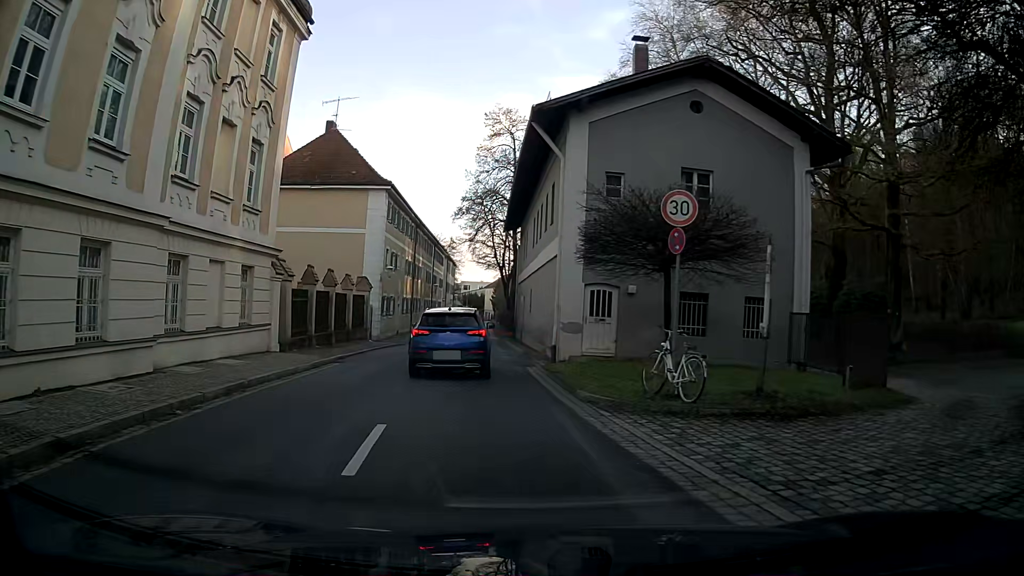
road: secondary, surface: asphalt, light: Day
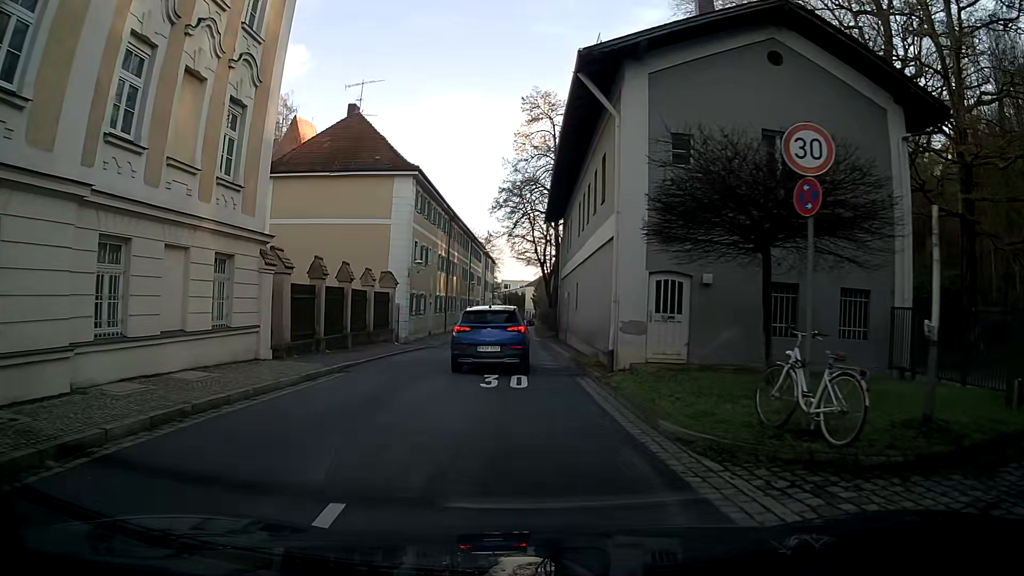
(-0.1, +3.9) m; -2°
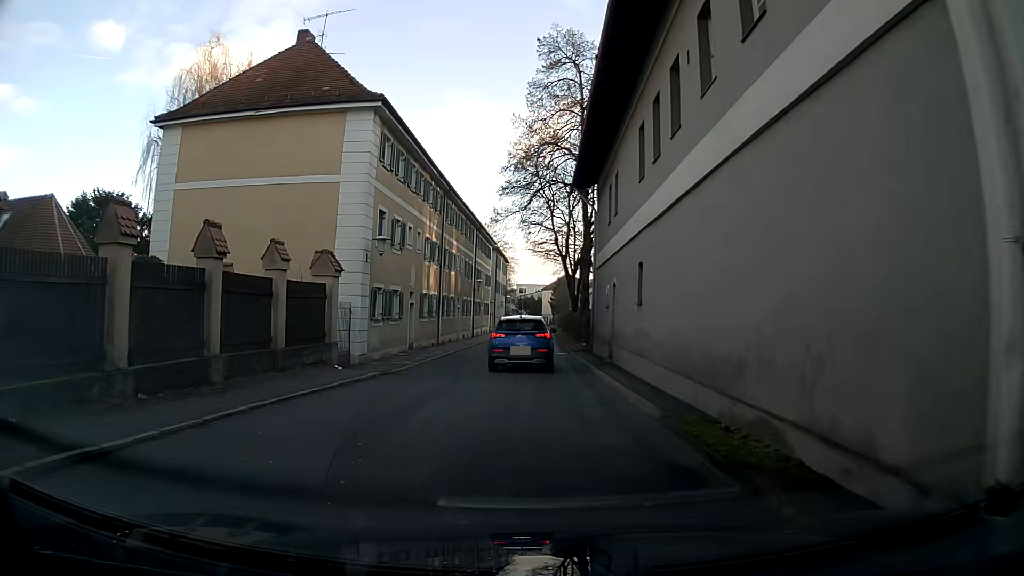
(-0.1, +12.3) m; -1°
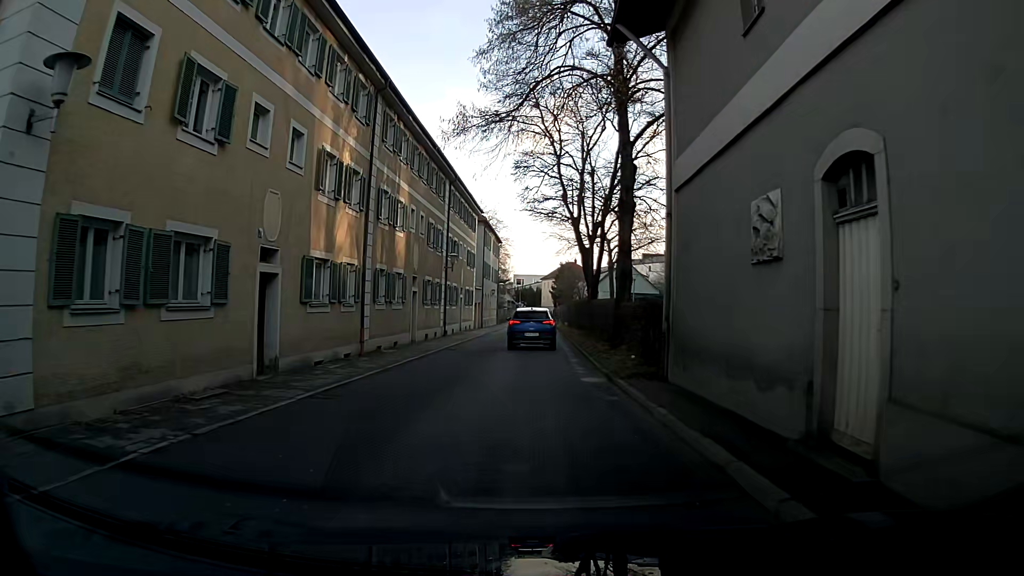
(-0.1, +16.5) m; 0°
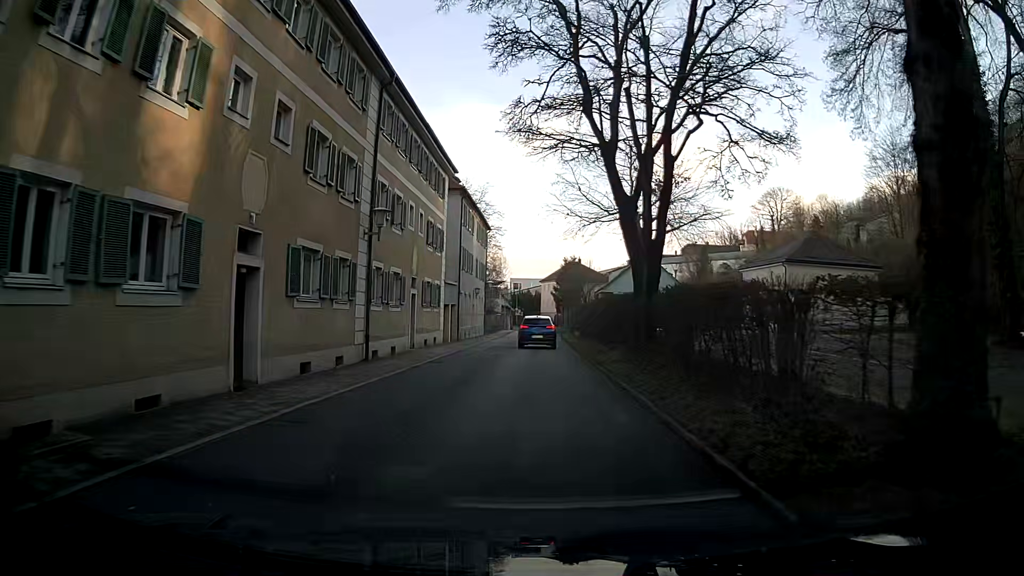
(0.0, +17.3) m; 0°
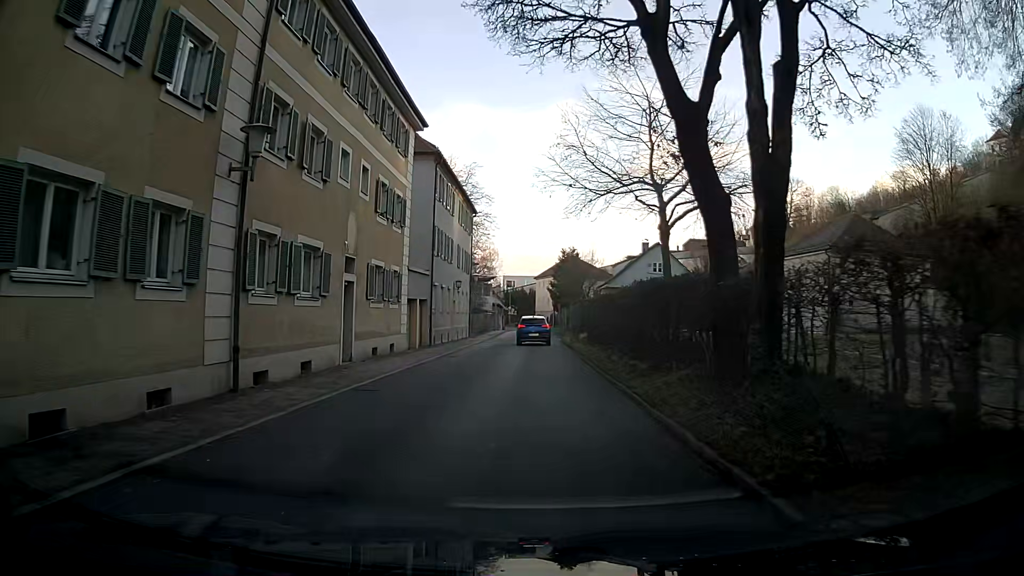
(0.0, +8.9) m; 0°
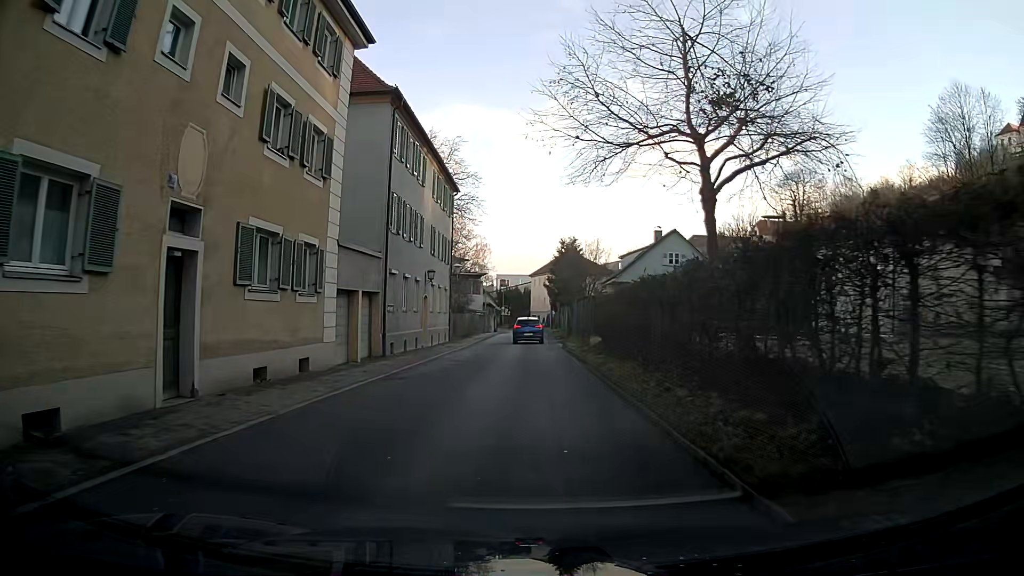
(+0.1, +9.1) m; +1°
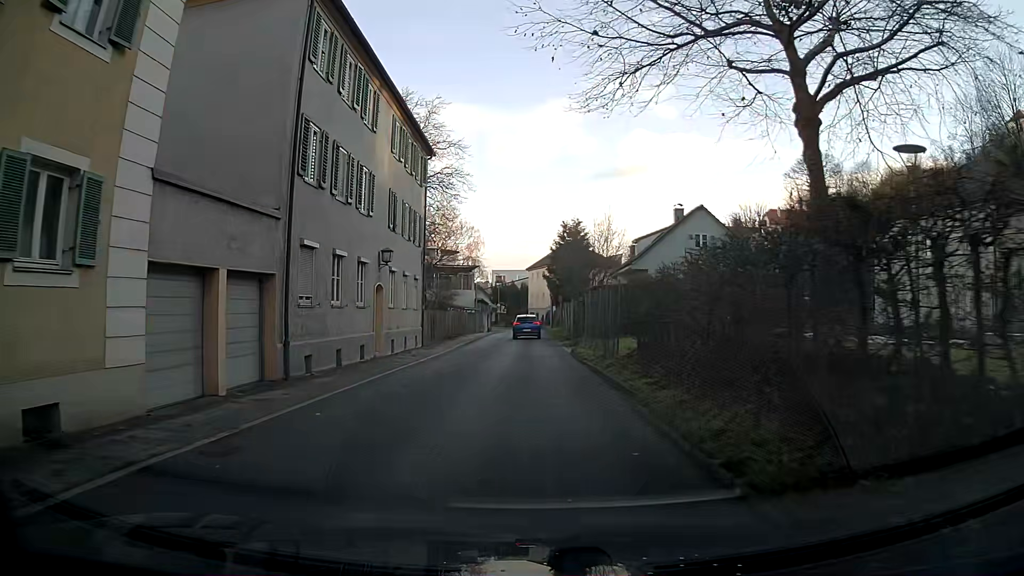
(0.0, +9.1) m; -1°
